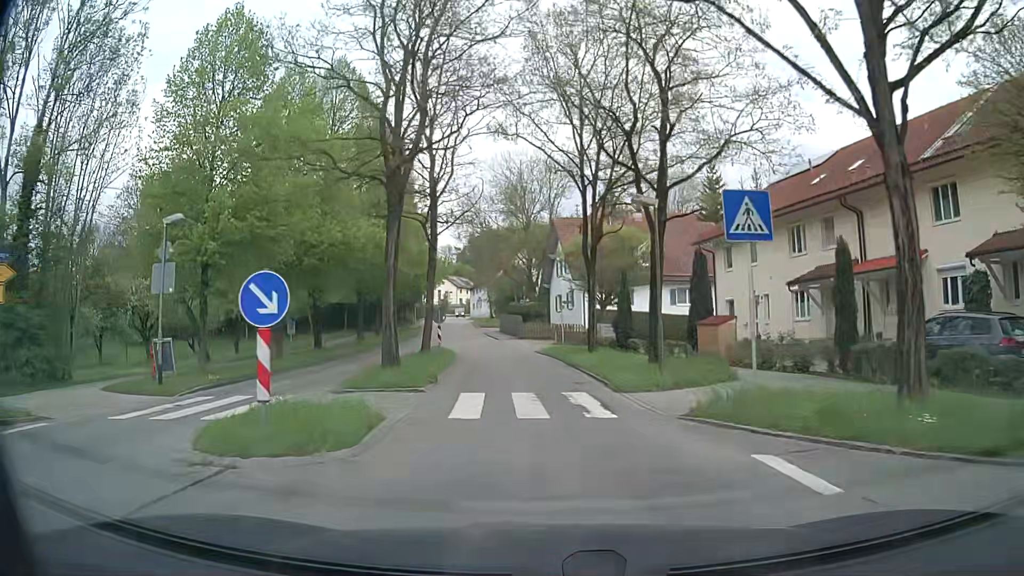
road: tertiary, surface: asphalt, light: Day
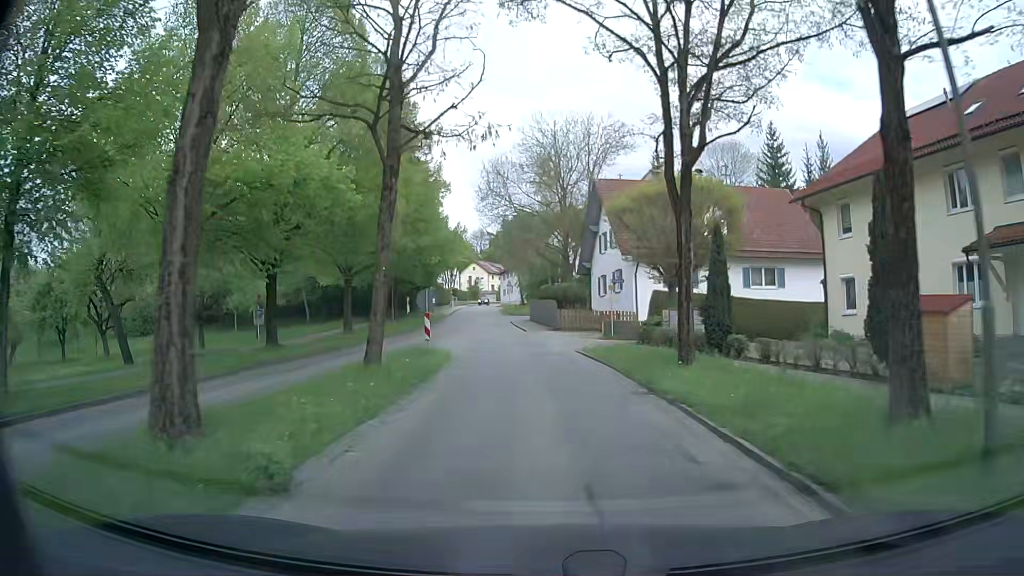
(-0.2, +10.9) m; -3°
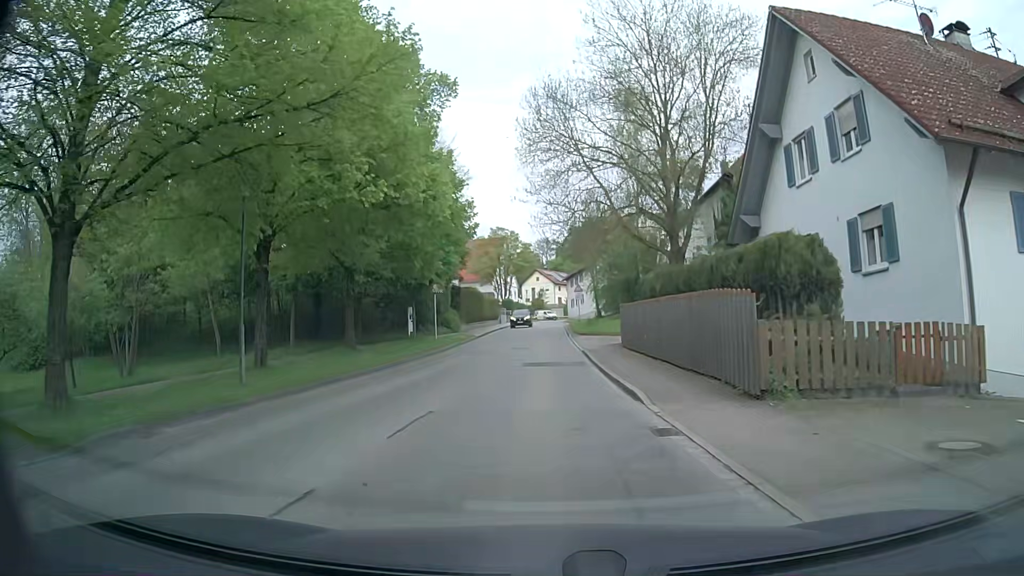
(-1.2, +27.6) m; -5°
